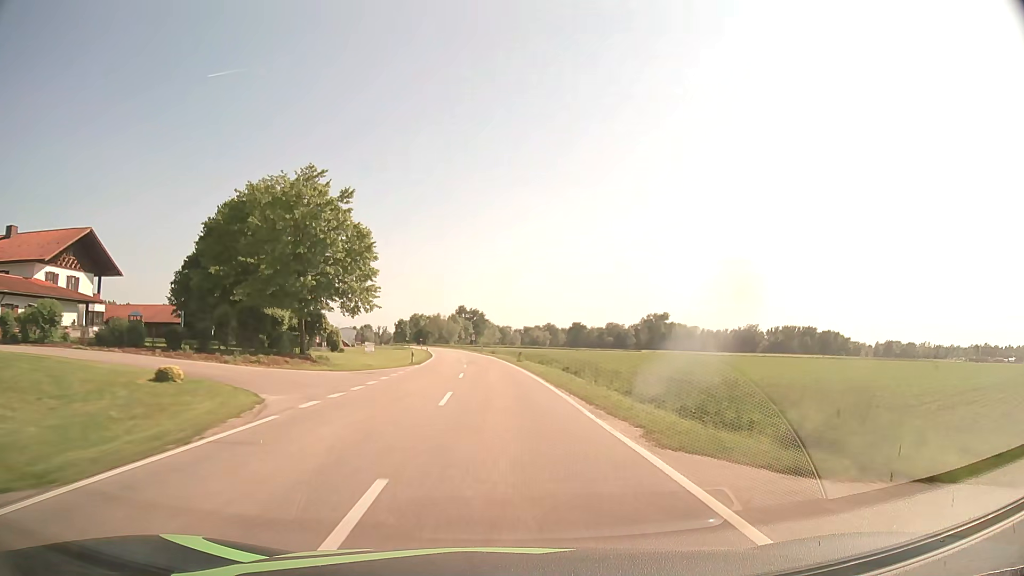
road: tertiary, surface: asphalt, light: Day
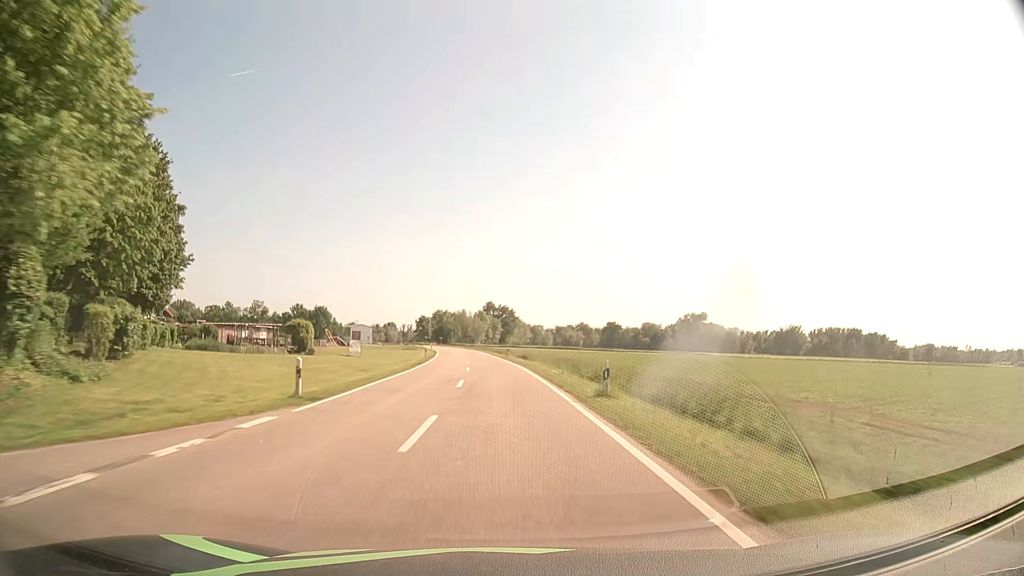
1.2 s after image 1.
(-0.6, +30.4) m; -2°
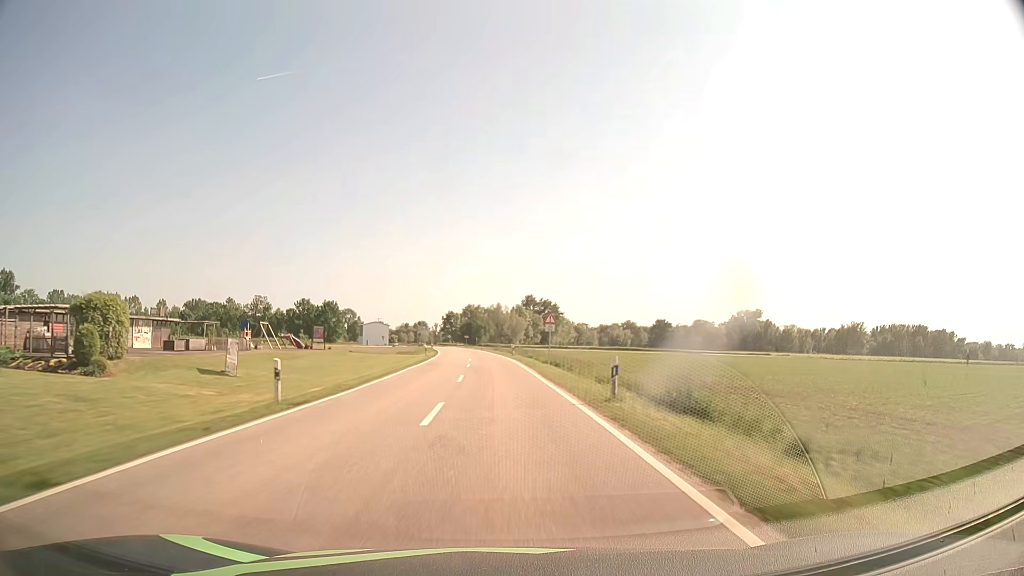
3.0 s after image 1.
(-1.3, +46.2) m; -3°
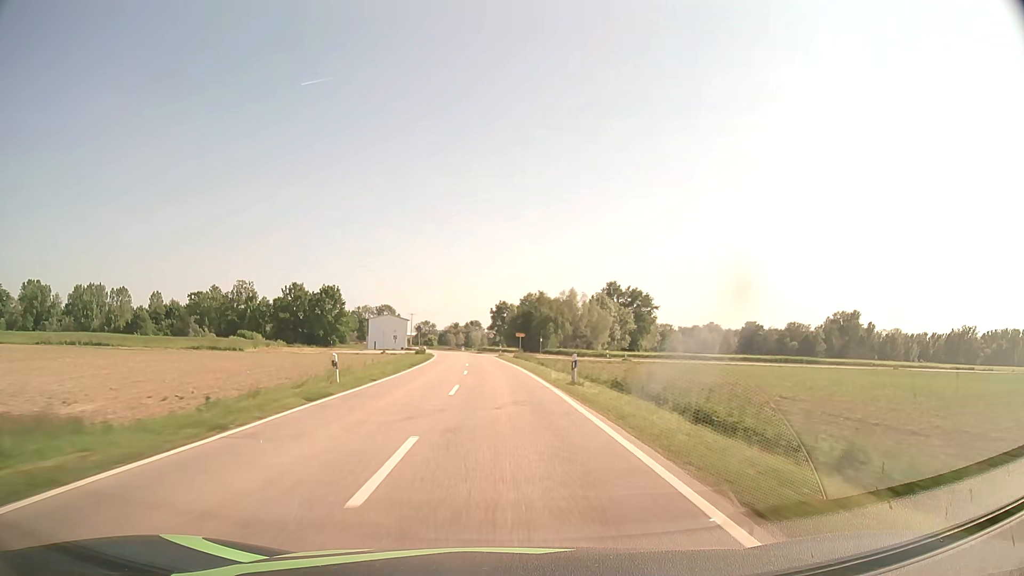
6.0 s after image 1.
(-3.8, +77.9) m; -5°
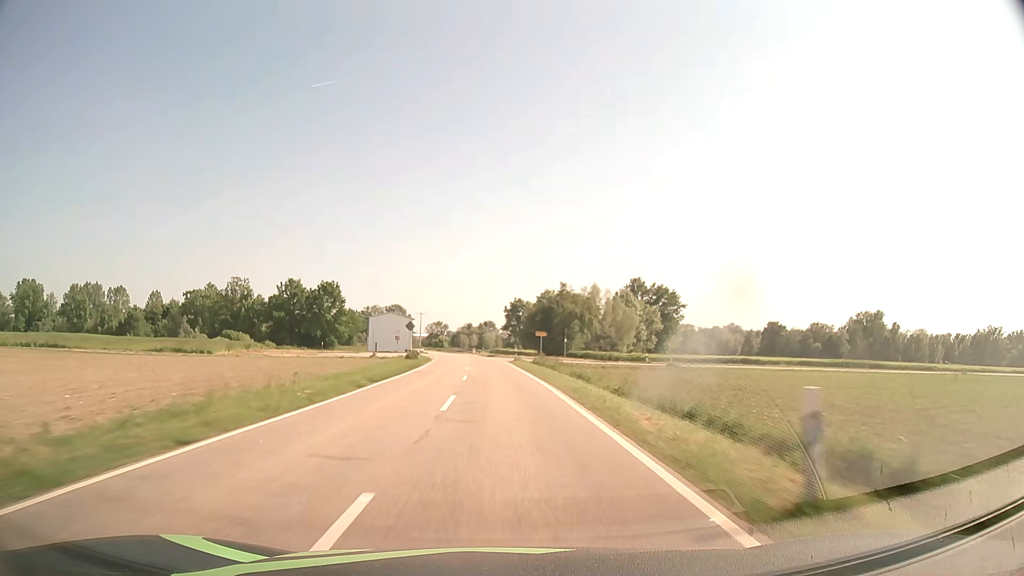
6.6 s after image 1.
(-0.2, +15.7) m; -1°
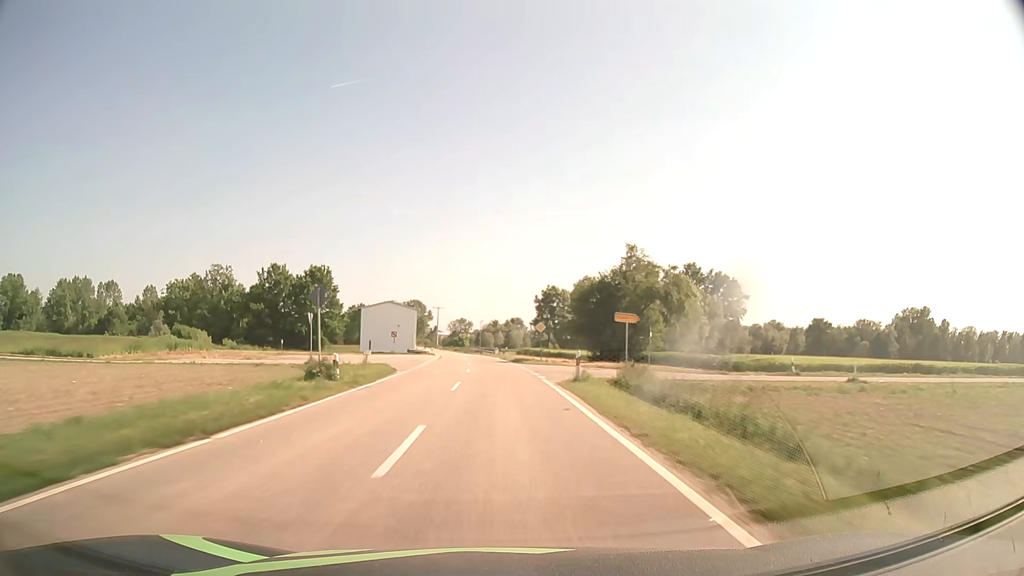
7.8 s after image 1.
(-0.6, +31.5) m; -2°
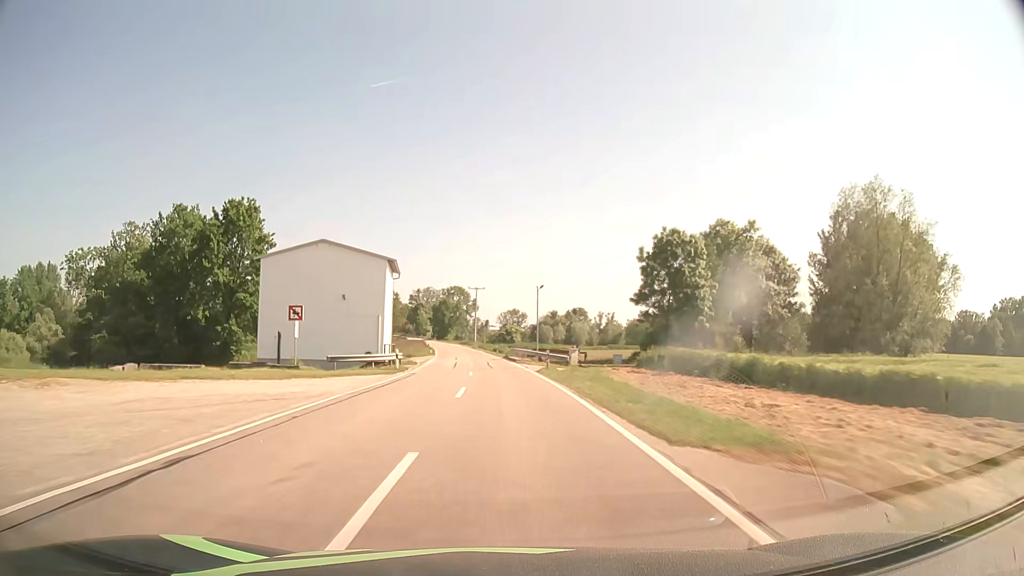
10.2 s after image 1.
(-2.5, +63.1) m; -5°
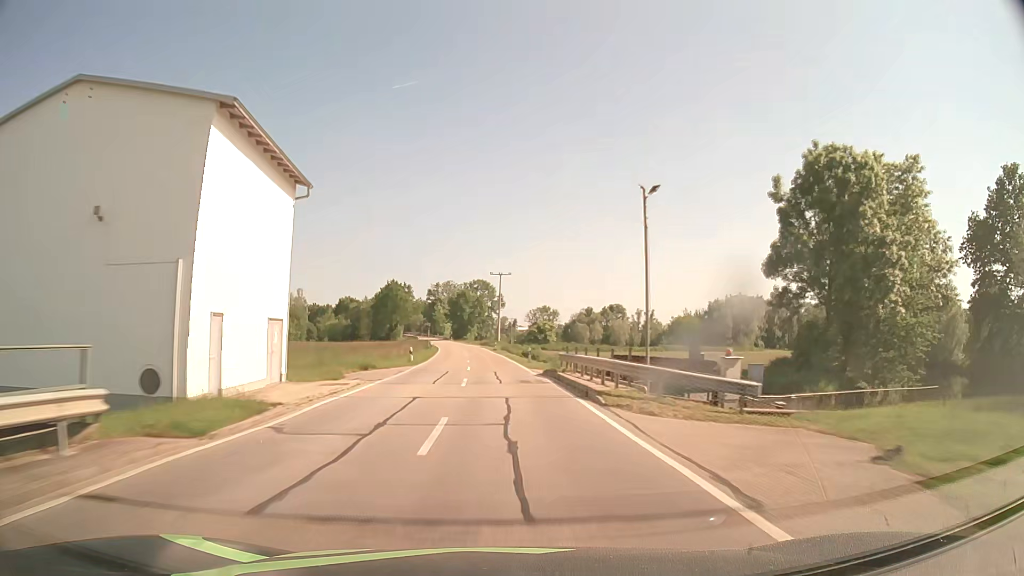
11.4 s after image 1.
(-0.6, +31.7) m; -2°
(0, +10) (0, +20) (-1, +30) (-1, +40) (-2, +50) (-2, +60) (-3, +70) (-4, +80) (-5, +90) (-6, +100) m
